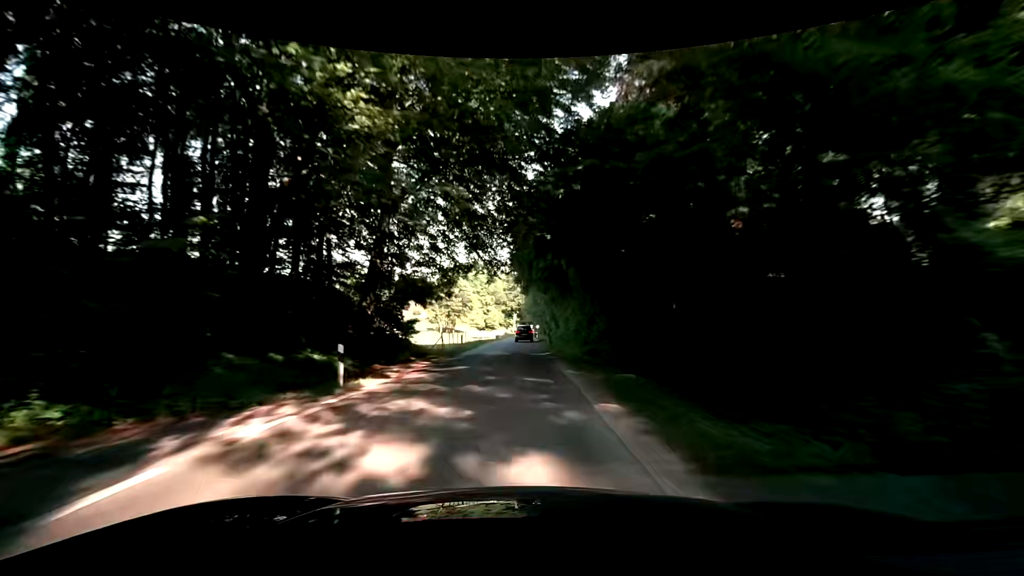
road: tertiary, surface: asphalt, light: Day
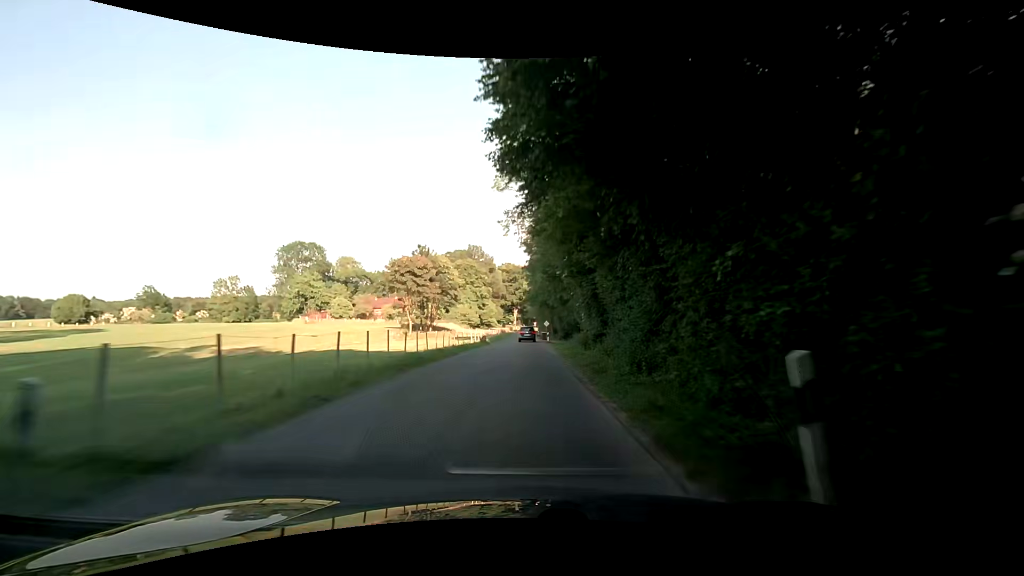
(-0.3, +33.4) m; -1°
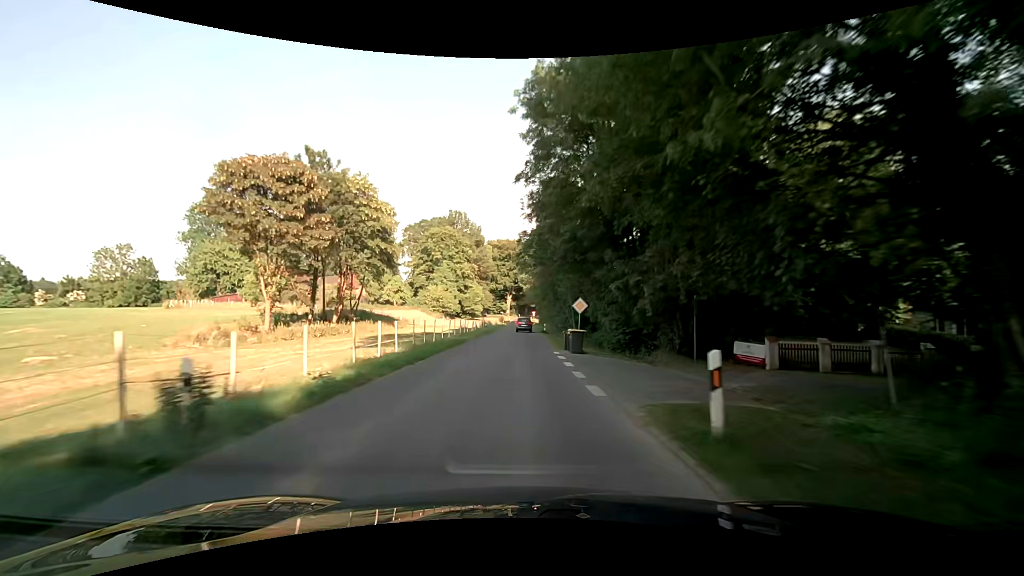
(0.0, +45.6) m; 0°
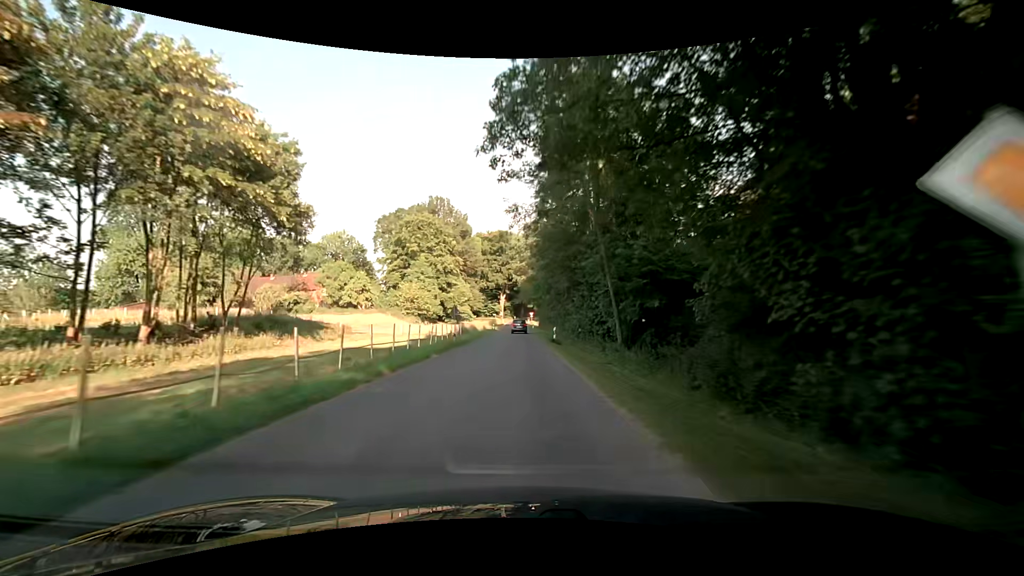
(+0.2, +23.2) m; 0°
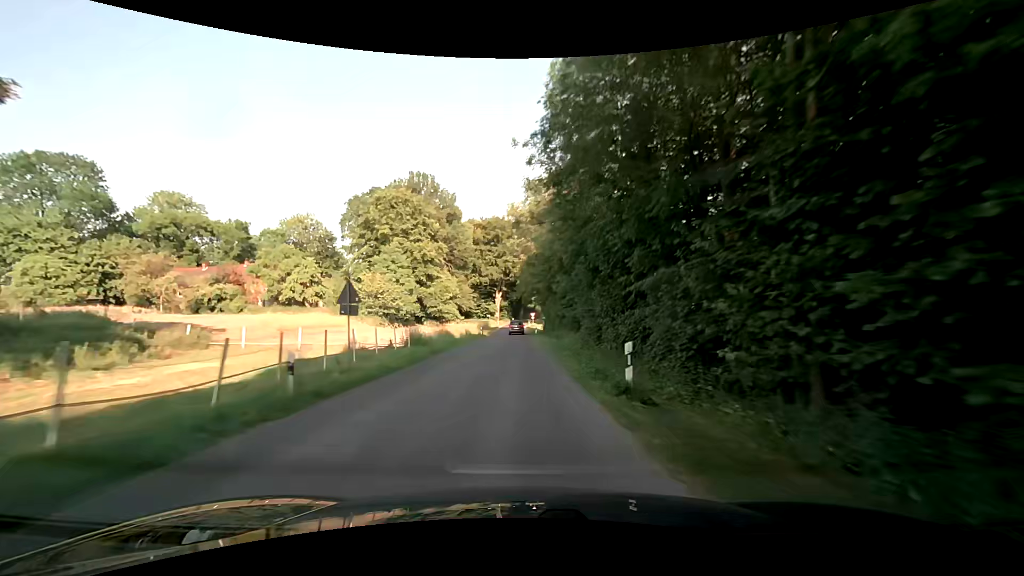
(+0.1, +23.3) m; +1°
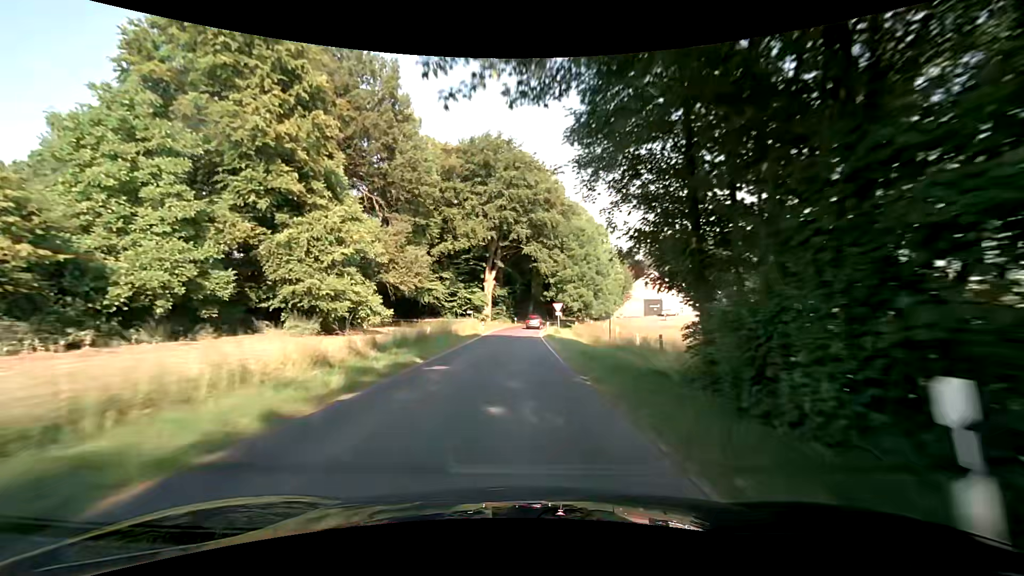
(-0.8, +56.9) m; -1°
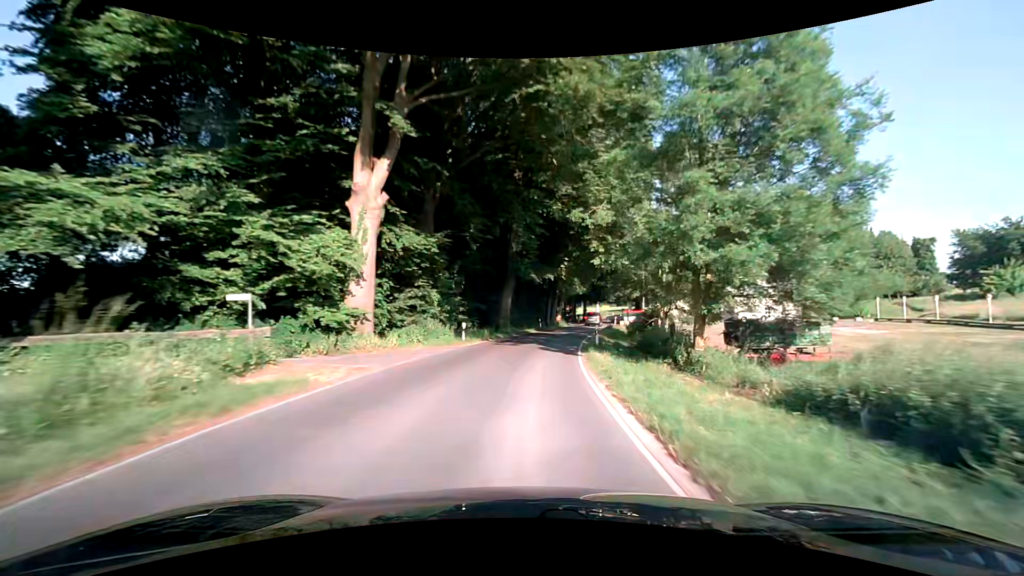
(+0.3, +51.9) m; +3°
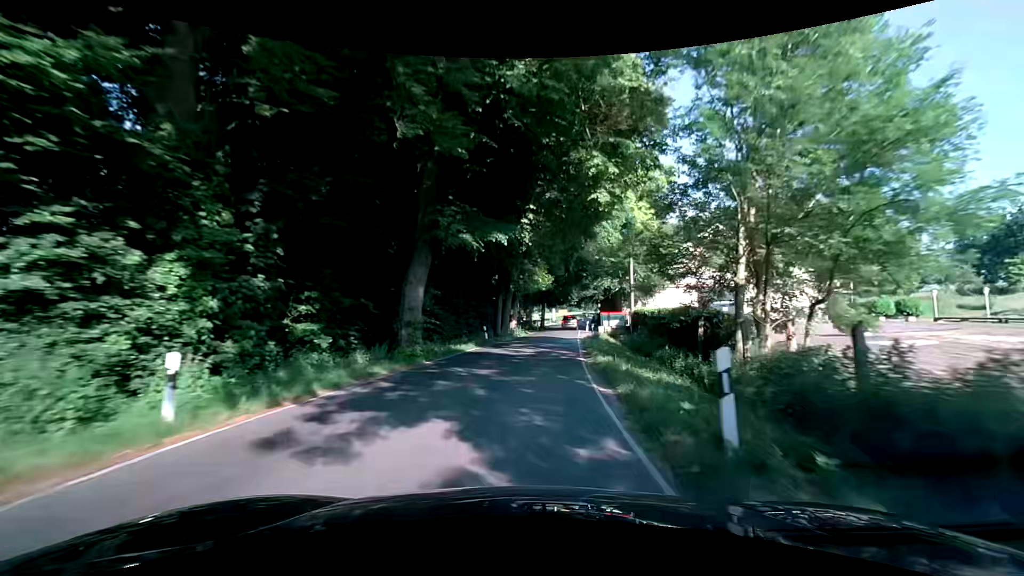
(+0.9, +18.7) m; +5°
(0, +10) (+1, +20) (+2, +30) (+3, +40) (+5, +50) (+6, +60) (+7, +70) (+8, +80) (+9, +89) (+10, +99) m
